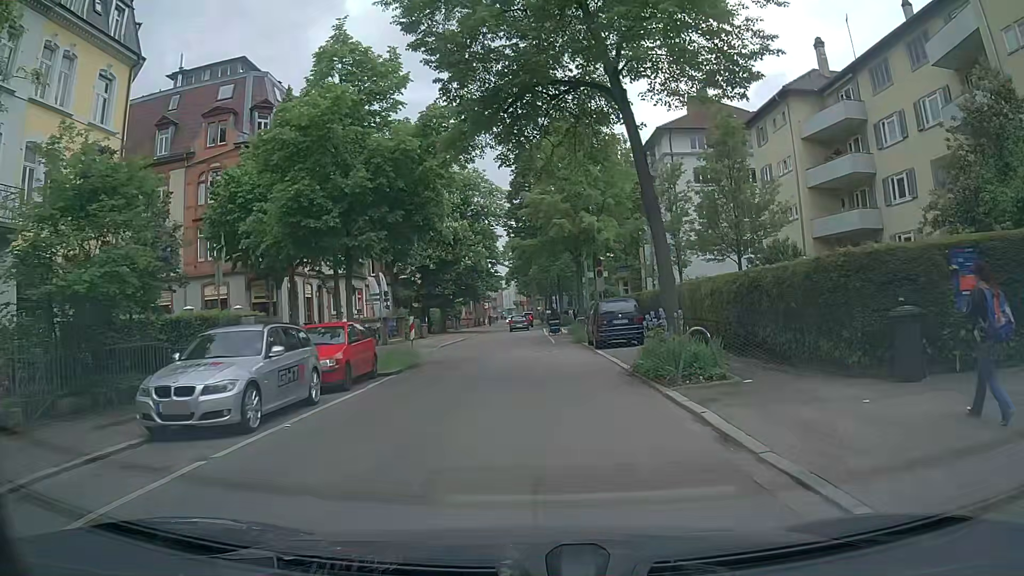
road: unclassified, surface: asphalt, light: Day
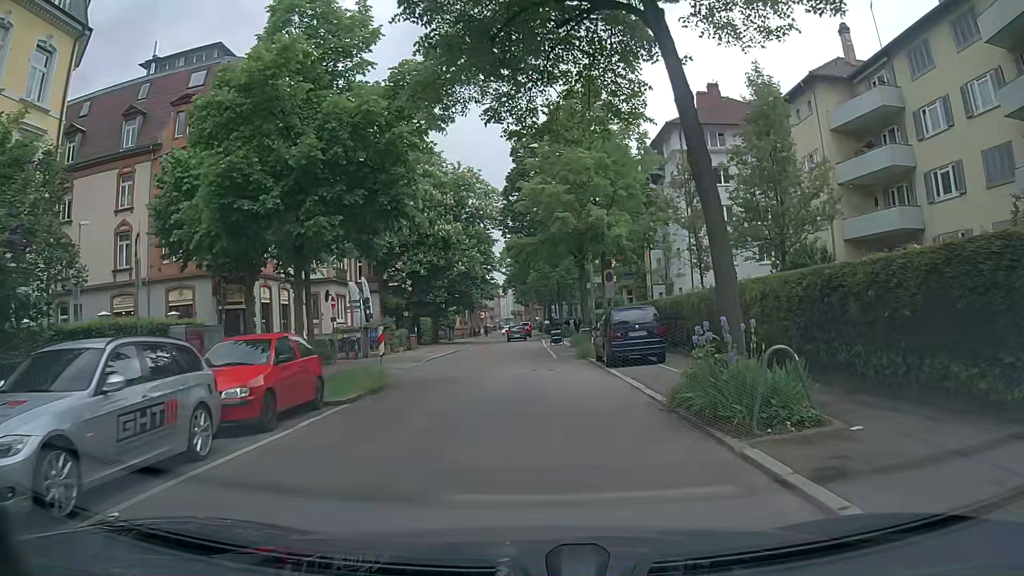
(-0.1, +4.2) m; -1°
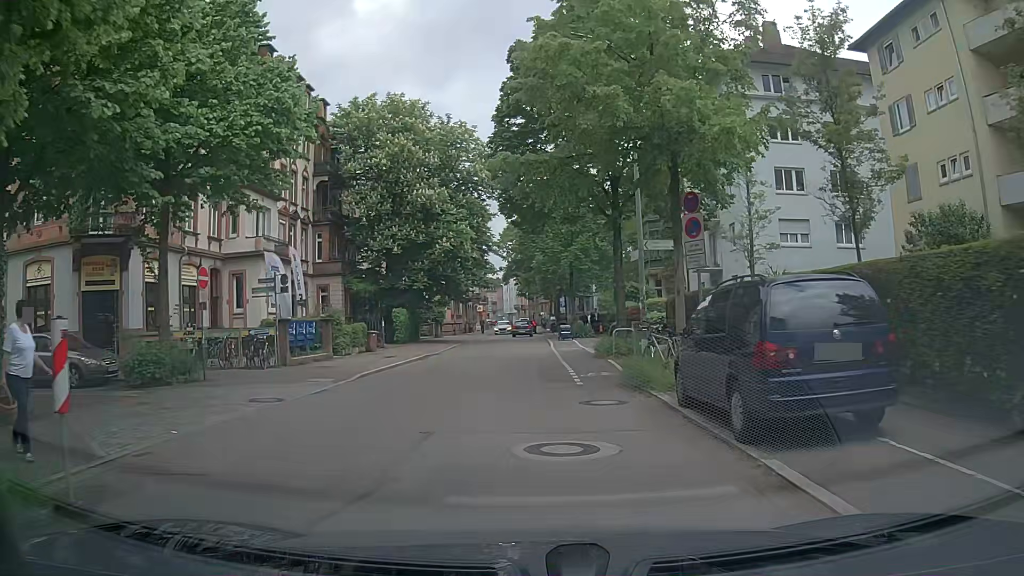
(0.0, +12.6) m; 0°
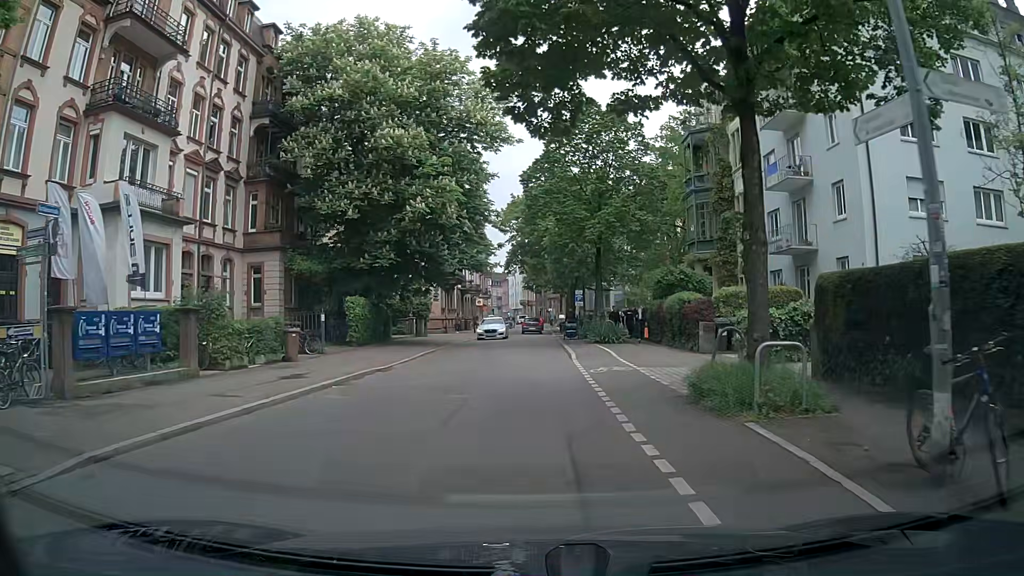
(-0.1, +12.8) m; 0°
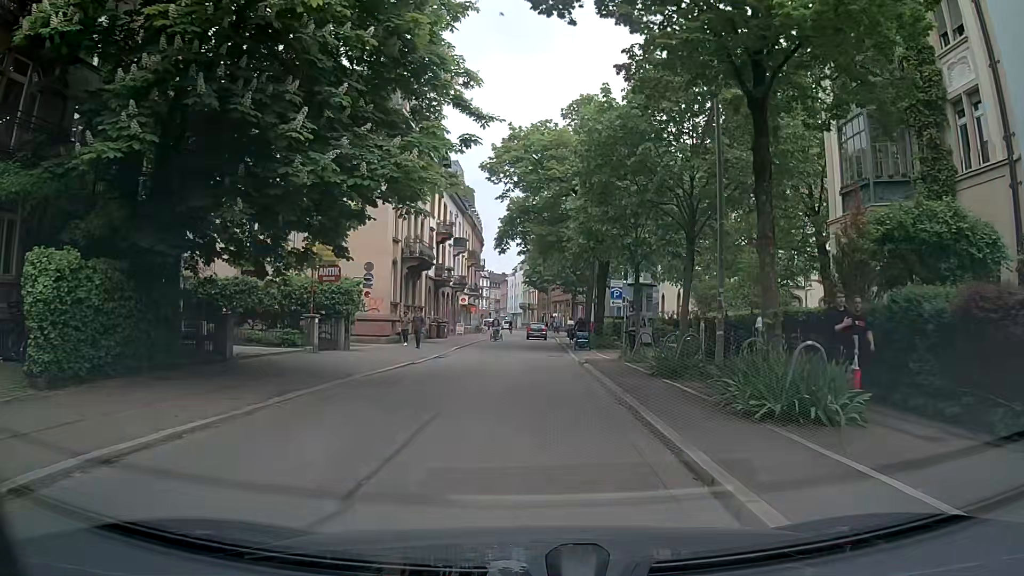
(-0.4, +21.5) m; 0°
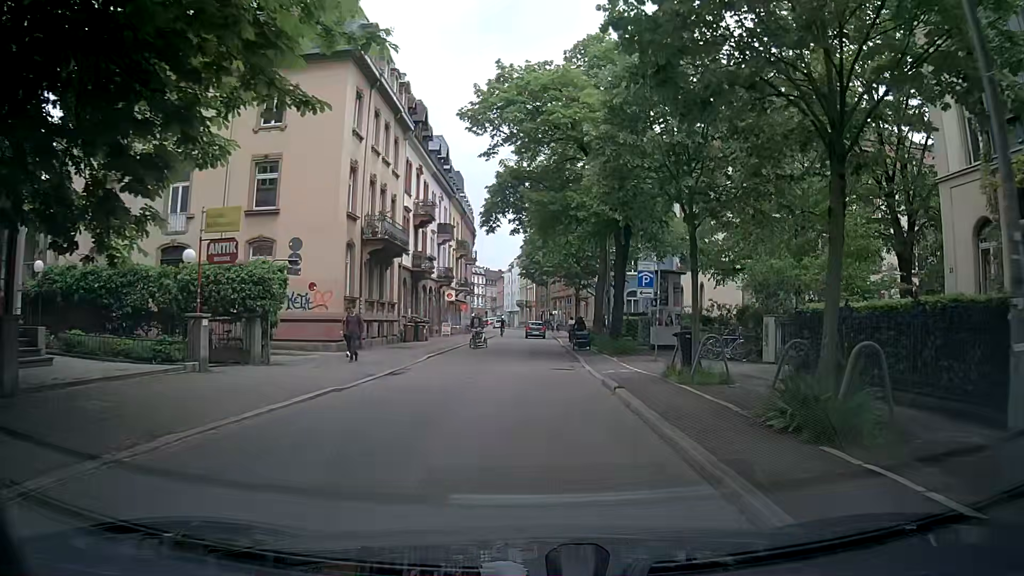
(-0.1, +8.6) m; -1°
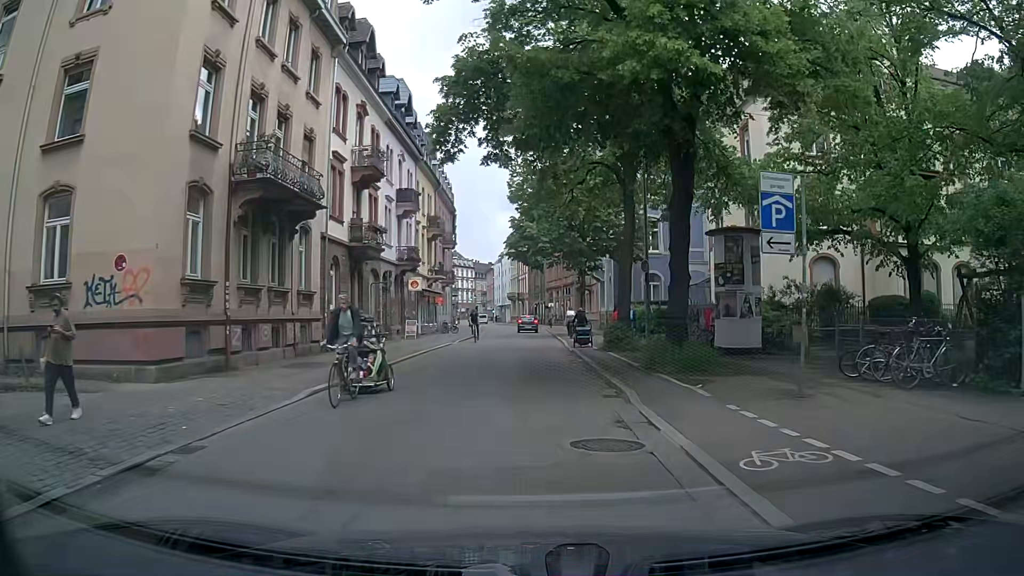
(+0.1, +13.0) m; 0°
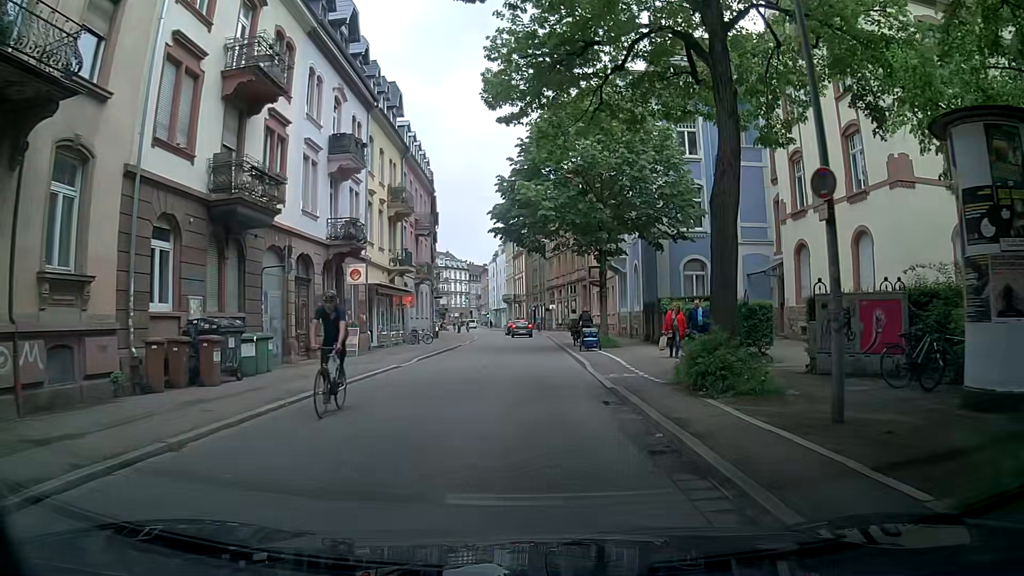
(+0.2, +13.2) m; +2°
(0, +10) (-1, +20) (-1, +30) (-1, +40) (-2, +50) (-3, +60) (-4, +70) (-6, +80) (-8, +89) (-10, +99) m
